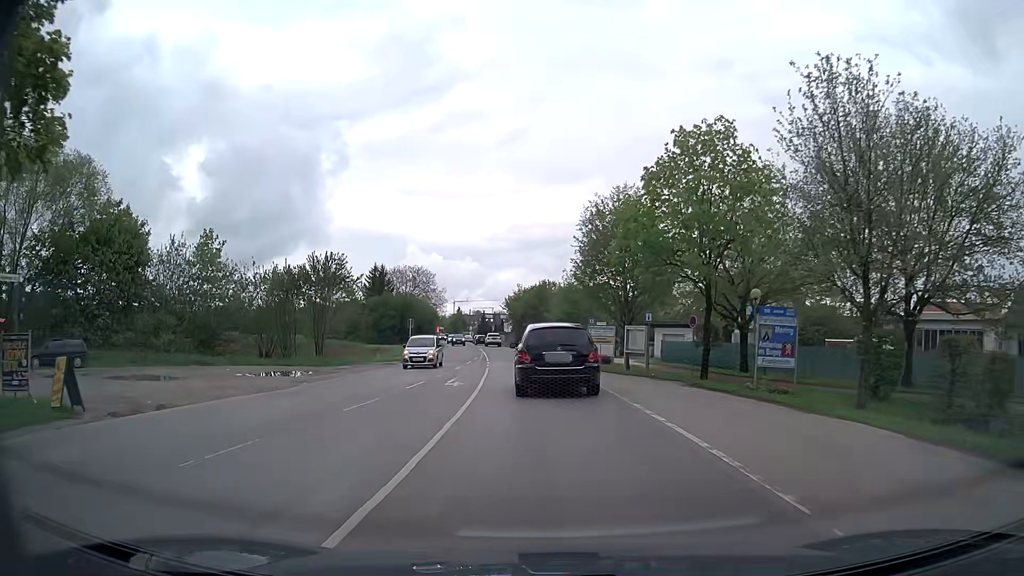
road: secondary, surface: asphalt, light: Day
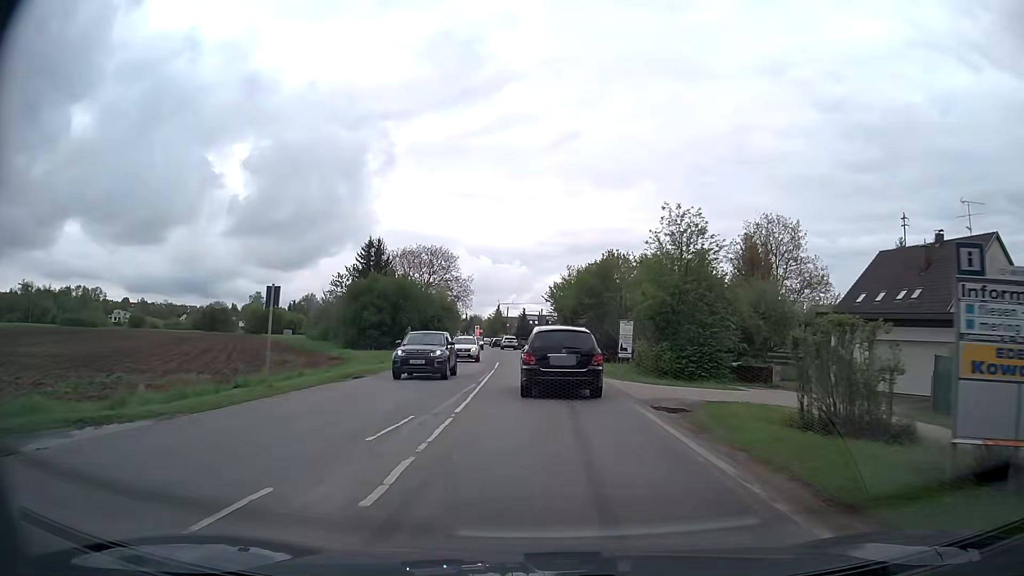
(-1.5, +34.1) m; -4°
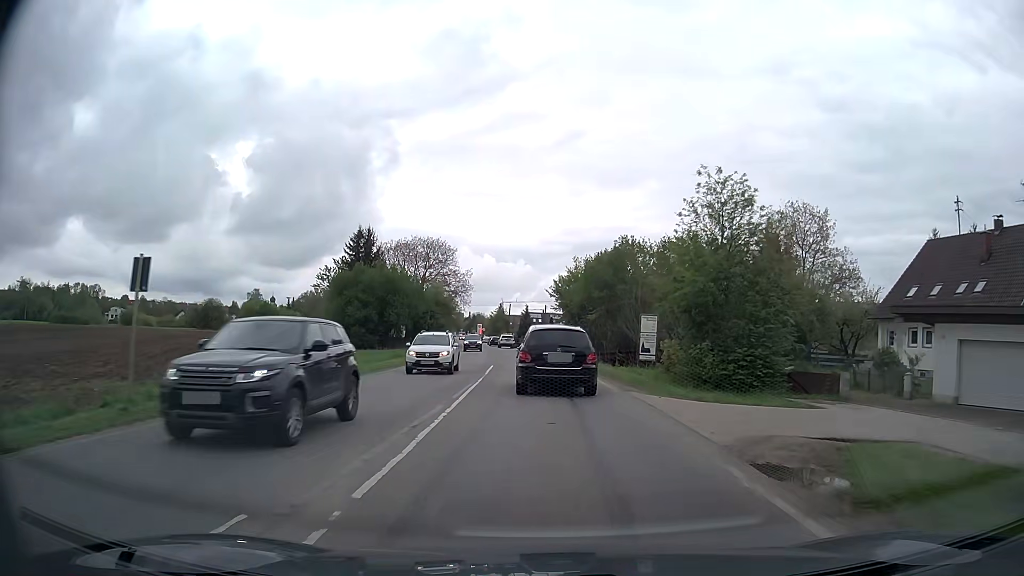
(-0.1, +7.0) m; -1°
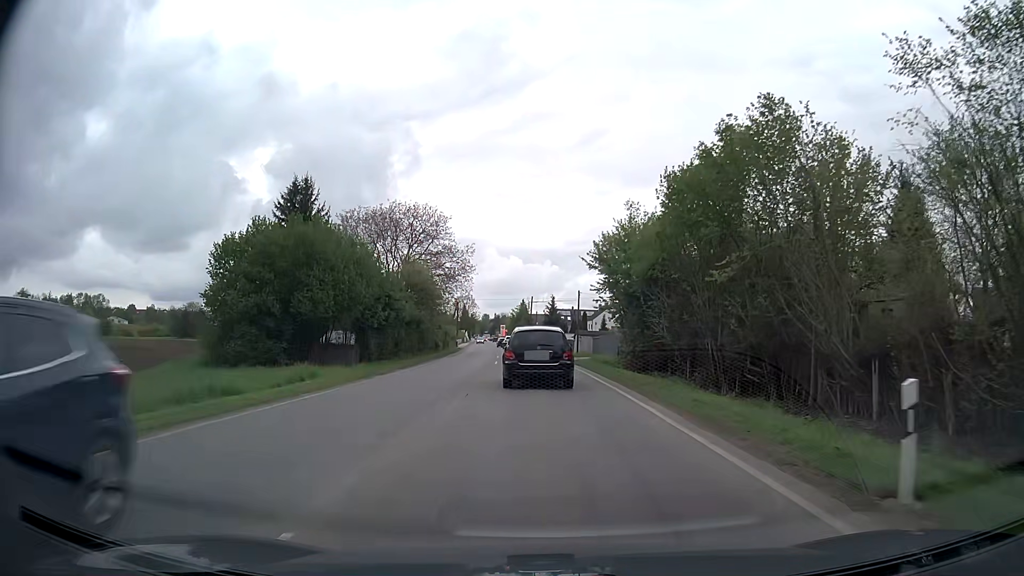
(-0.6, +28.5) m; -3°
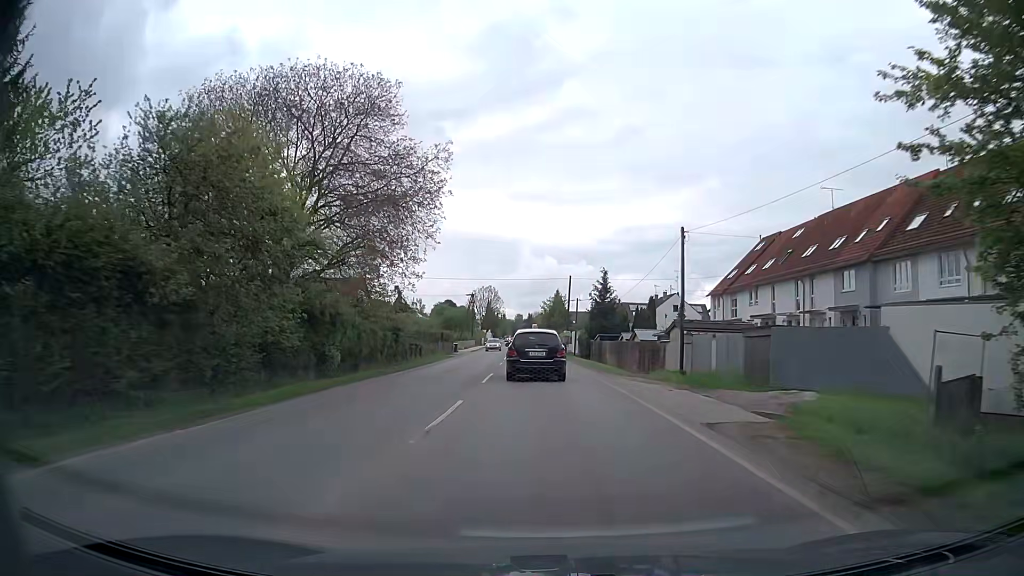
(-1.0, +38.0) m; -3°
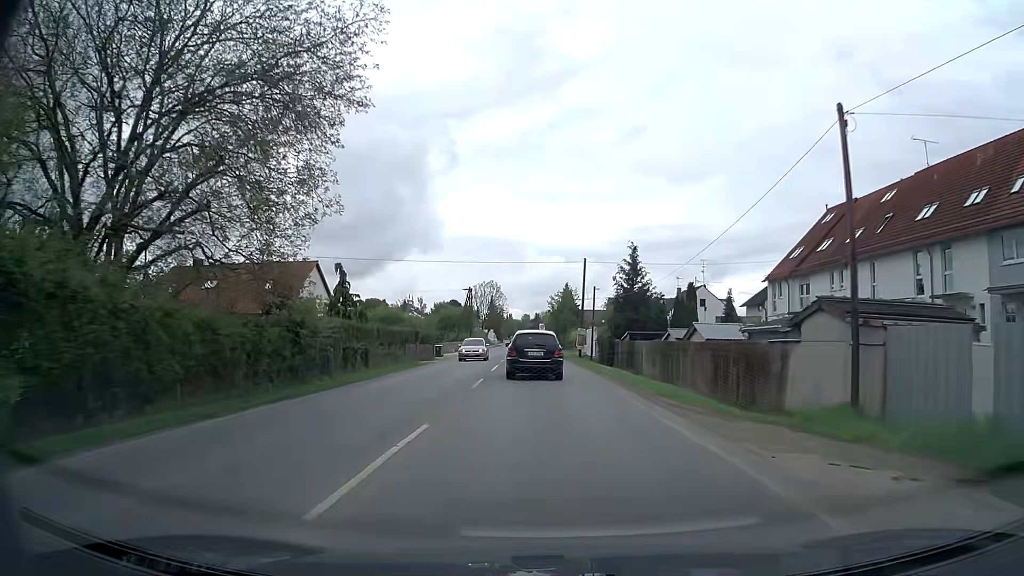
(-0.1, +15.9) m; 0°
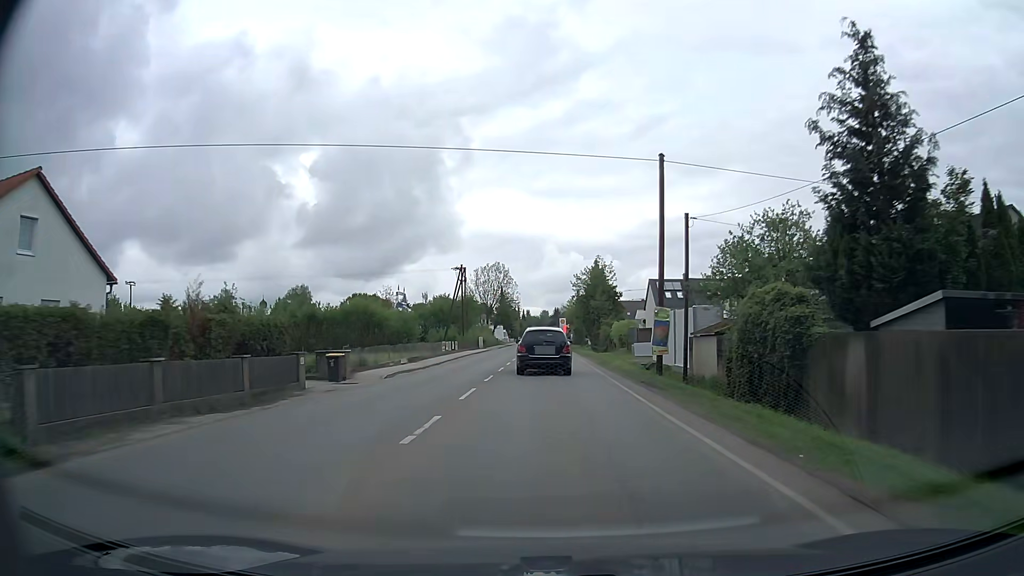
(-0.6, +32.8) m; -2°
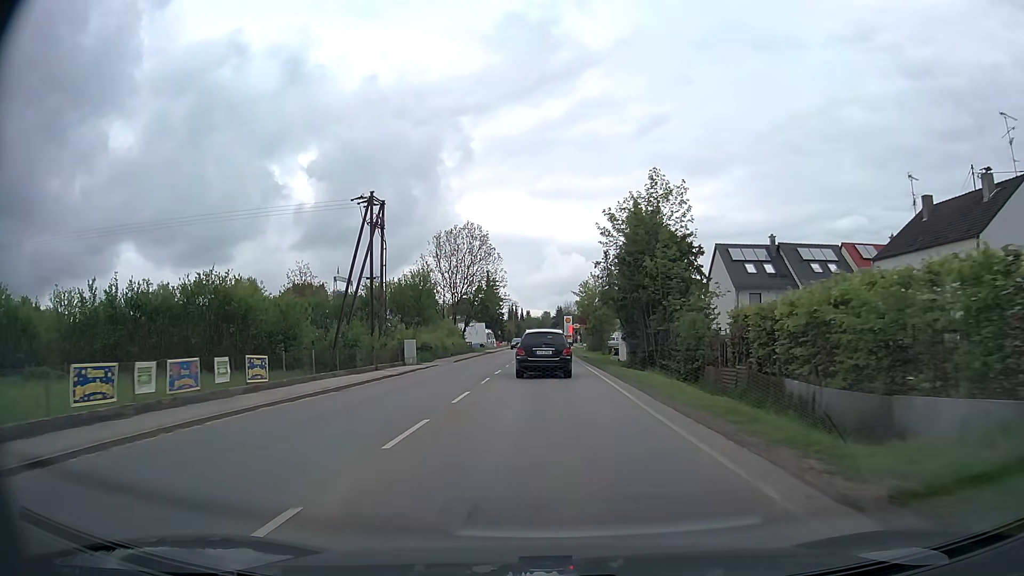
(0.0, +42.3) m; 0°
(0, +10) (0, +20) (0, +30) (0, +40) (0, +50) (0, +60) (0, +70) (0, +80) (0, +90) (0, +100) m
